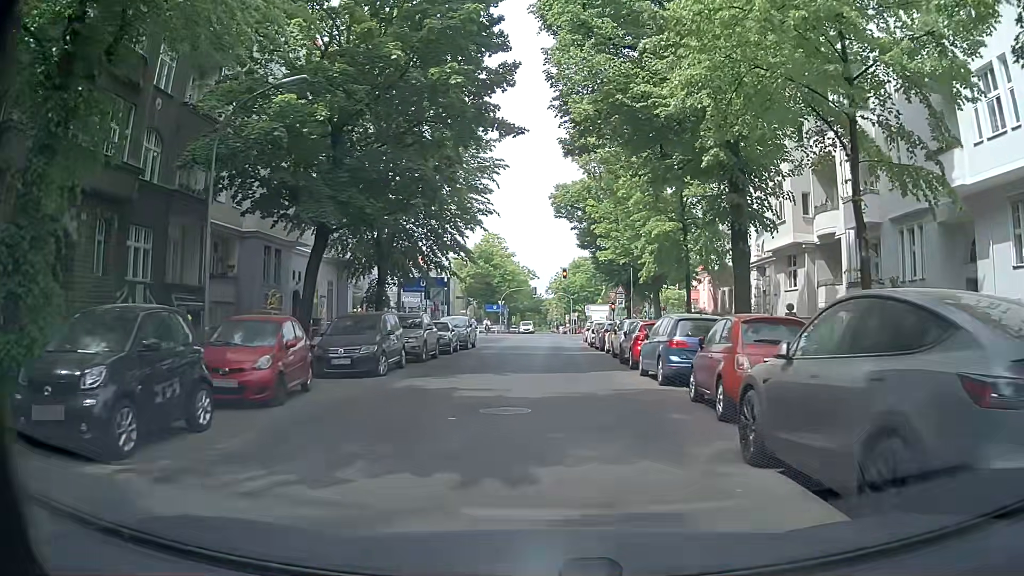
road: residential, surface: asphalt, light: Day
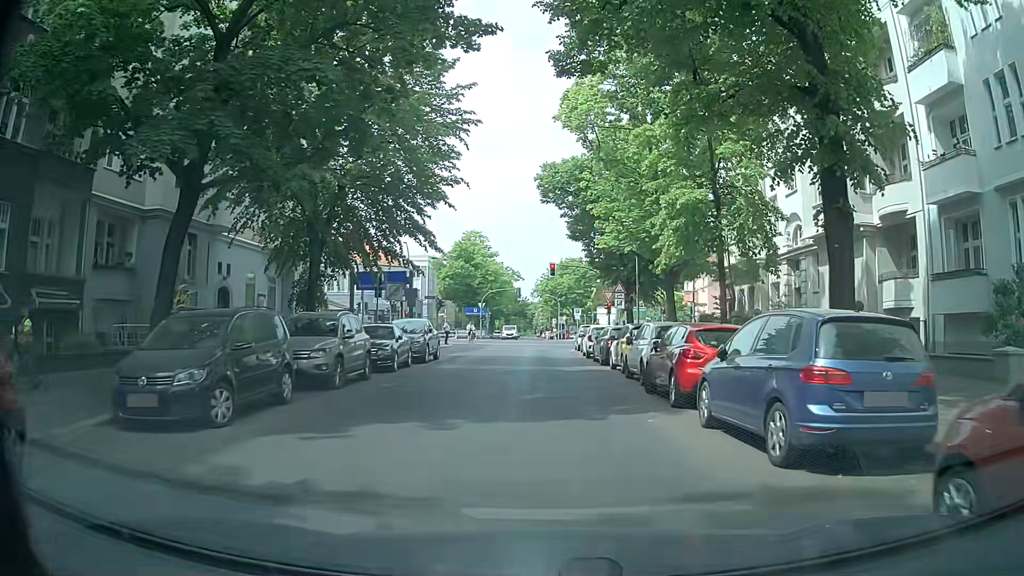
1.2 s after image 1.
(+0.1, +8.2) m; 0°
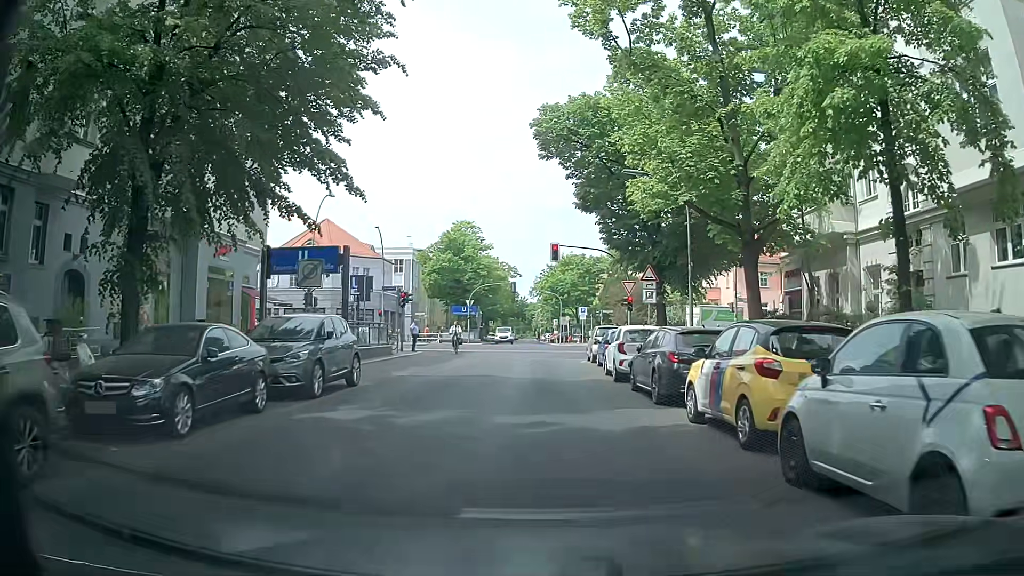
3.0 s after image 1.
(+0.4, +12.2) m; +2°
